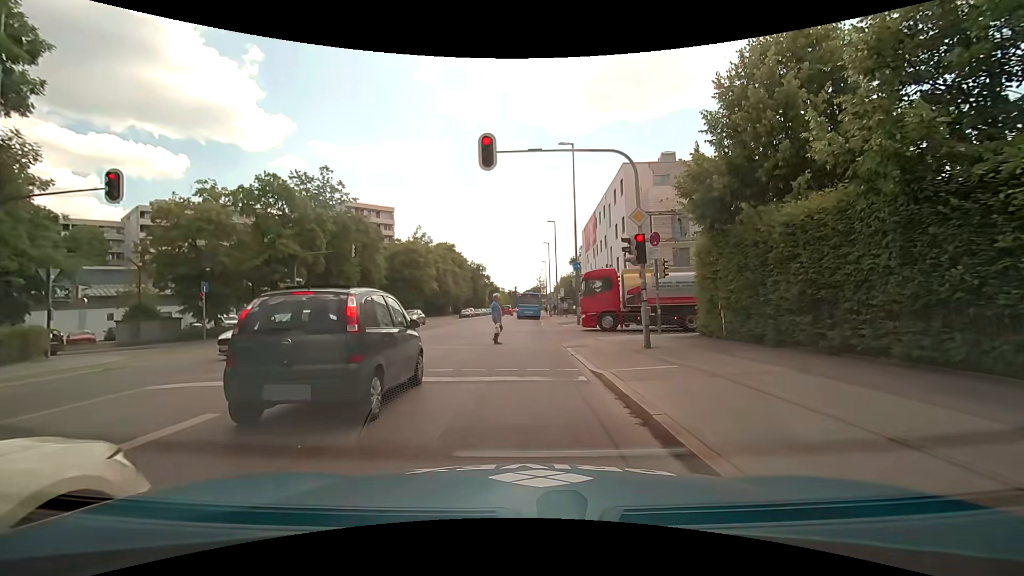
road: secondary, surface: asphalt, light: Day
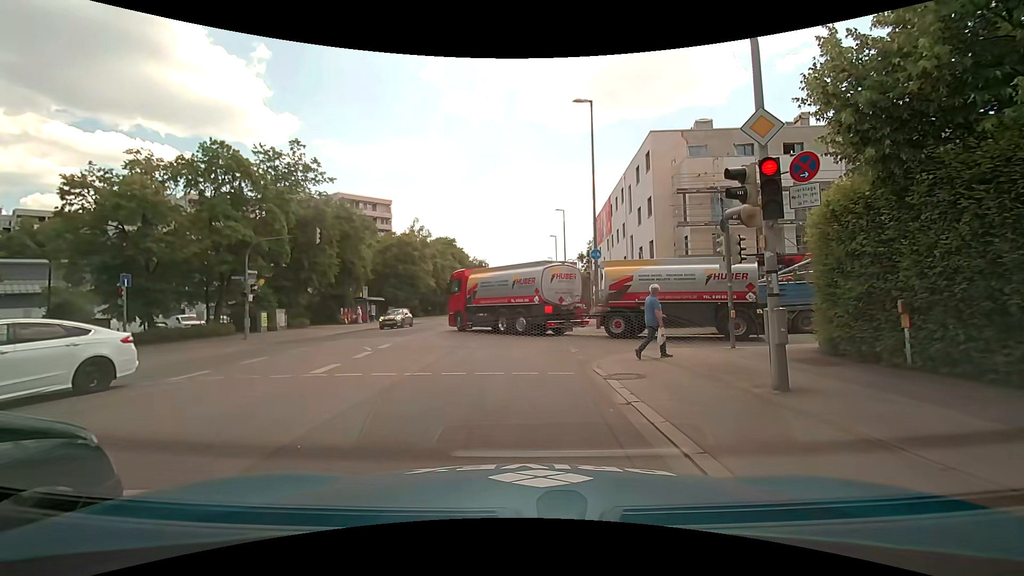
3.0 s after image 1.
(0.0, +6.7) m; 0°
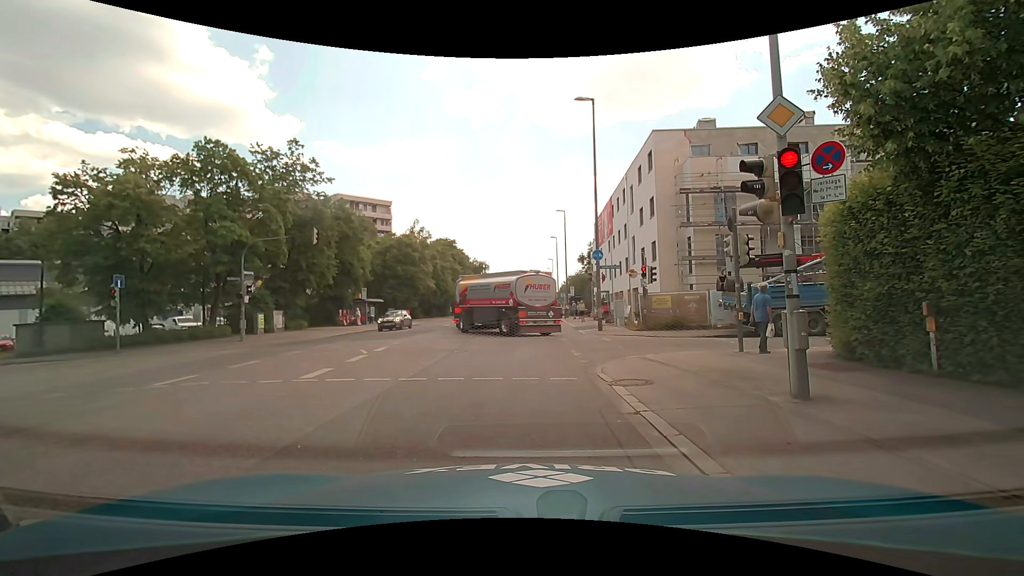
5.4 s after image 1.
(0.0, +0.5) m; 0°
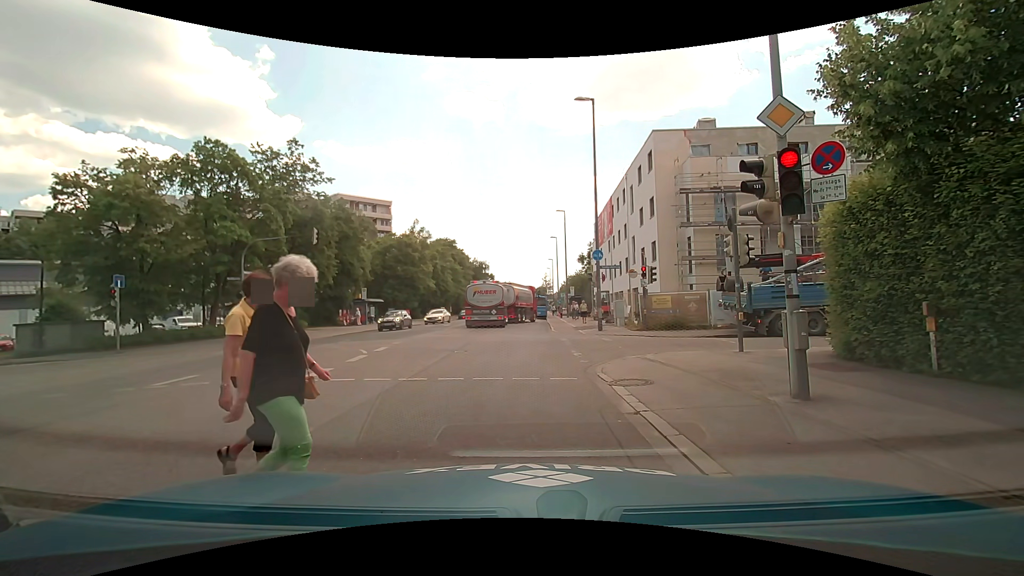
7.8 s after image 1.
(0.0, 0.0) m; 0°
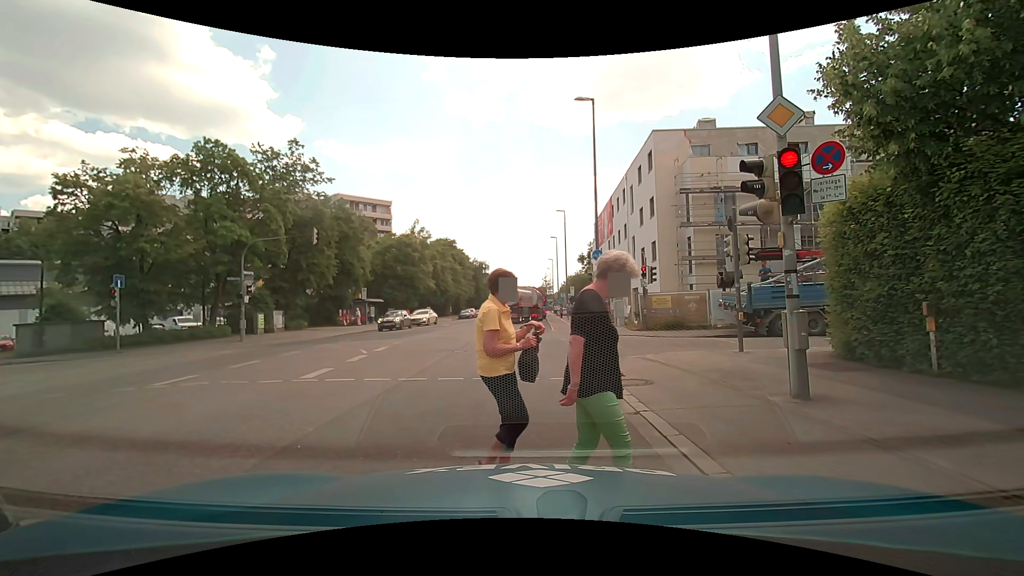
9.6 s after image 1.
(0.0, 0.0) m; 0°
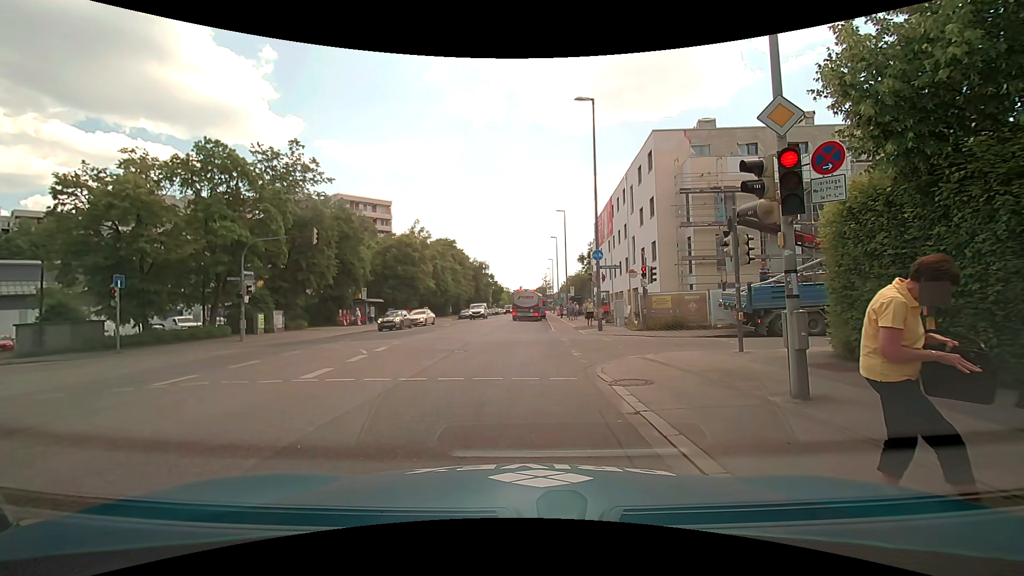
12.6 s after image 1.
(0.0, 0.0) m; 0°
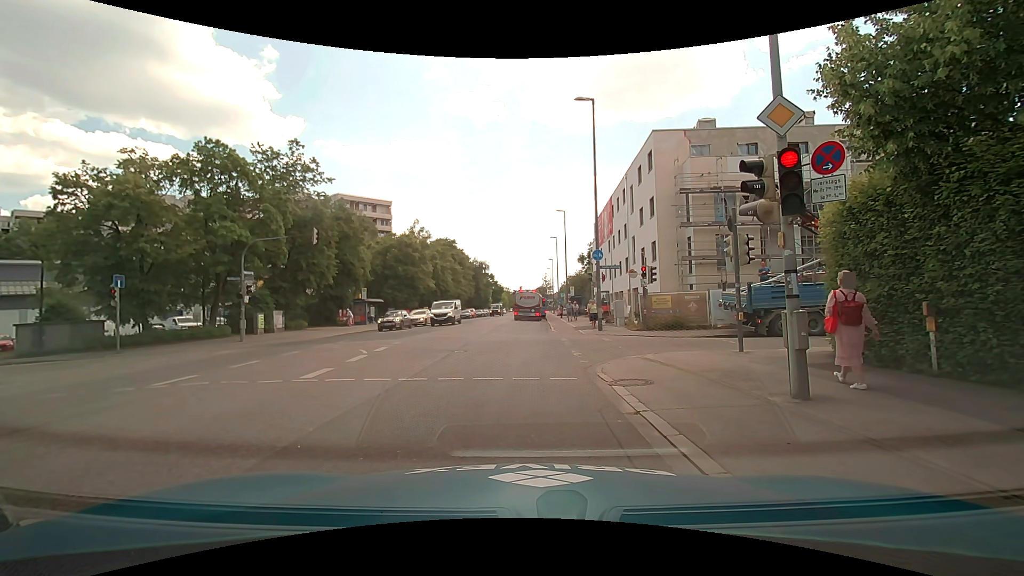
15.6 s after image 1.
(0.0, 0.0) m; 0°
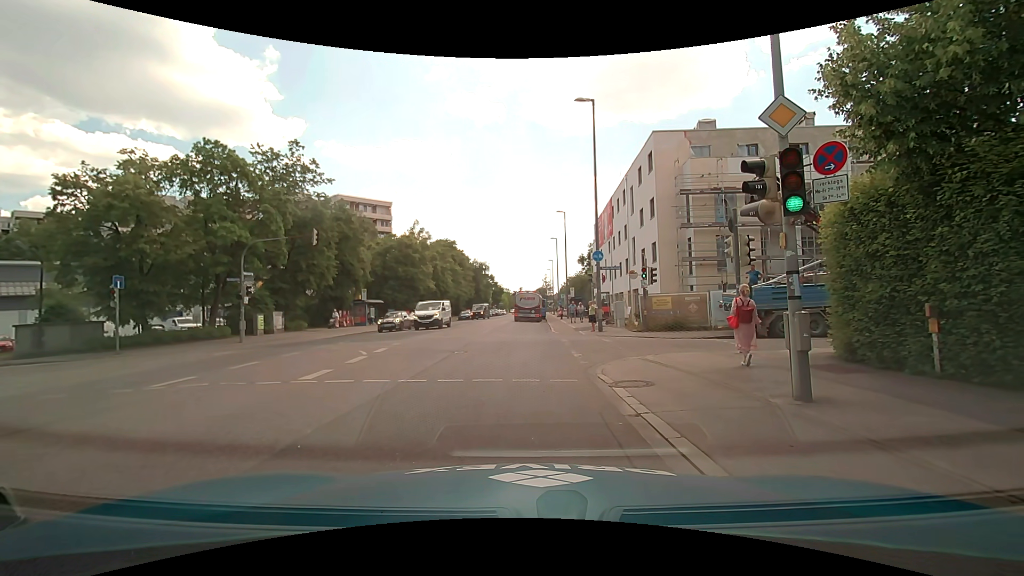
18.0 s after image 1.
(0.0, 0.0) m; 0°
(0, +10) (0, +20) (0, +30) (+1, +40) (+1, +50) (+1, +60) (+2, +70) (+2, +80) (+3, +90) (+3, +100) m
